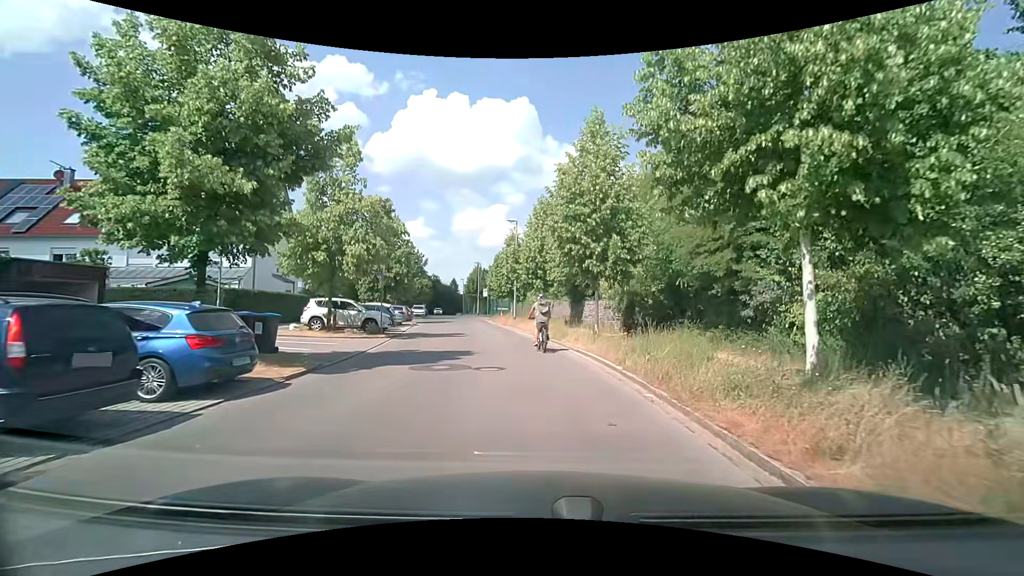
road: residential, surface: asphalt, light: Day
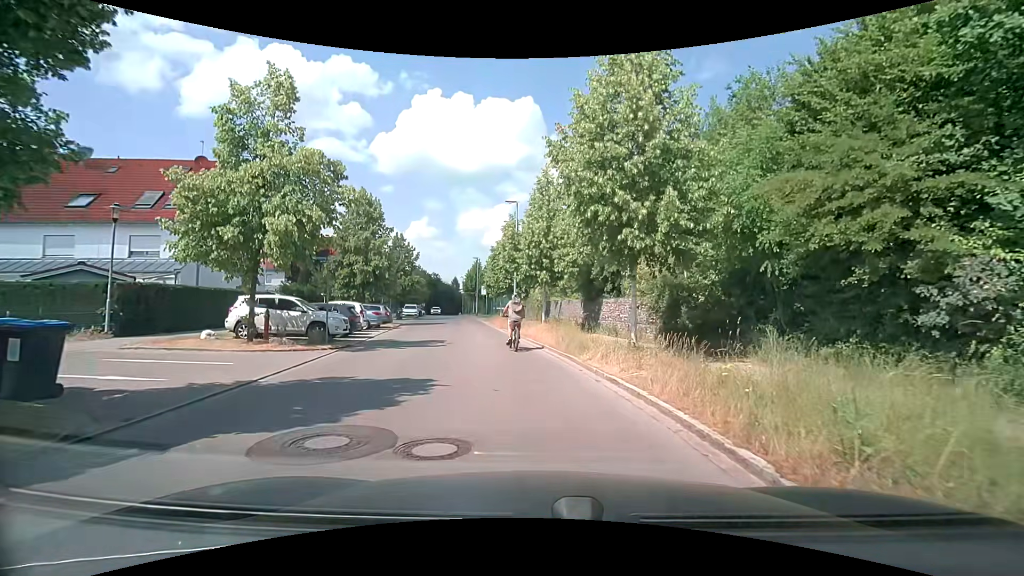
(0.0, +6.4) m; 0°
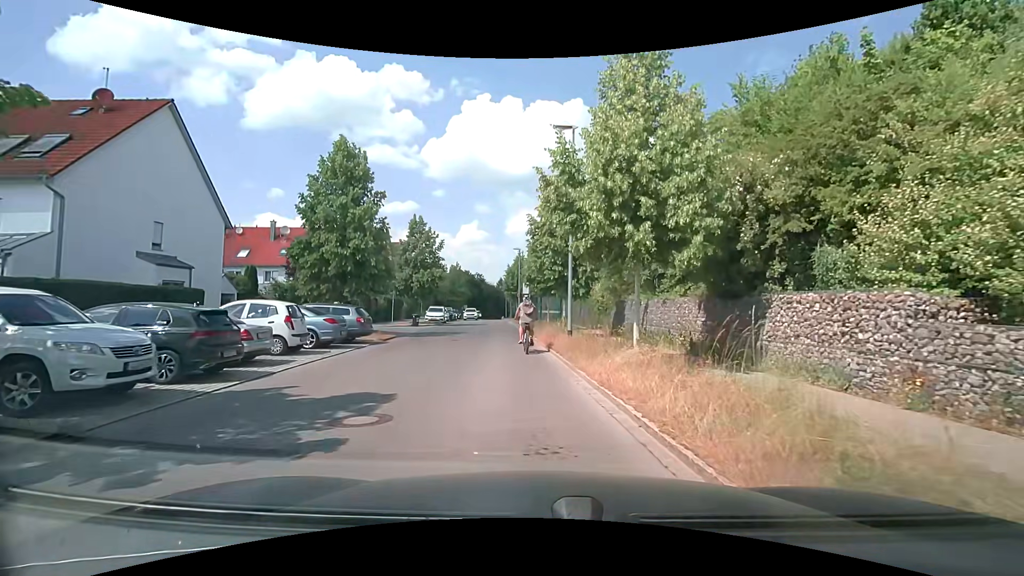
(-0.7, +12.7) m; -6°
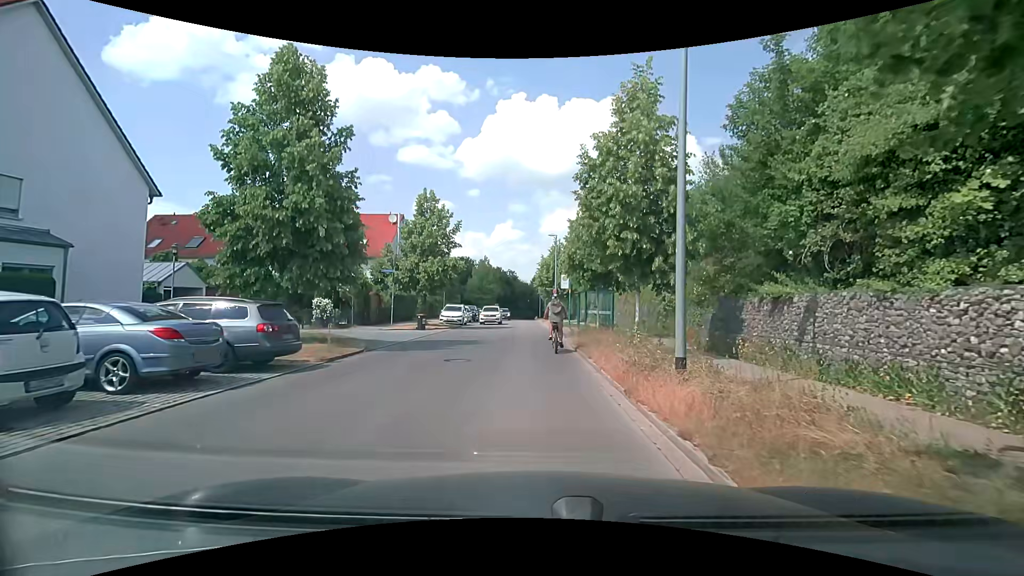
(-0.4, +9.2) m; -5°
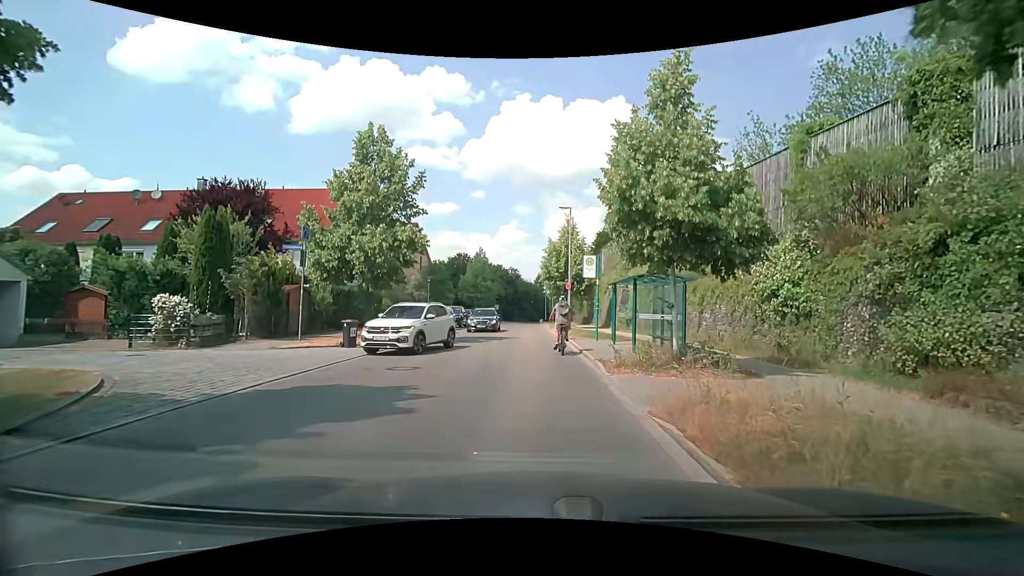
(-0.1, +12.3) m; 0°
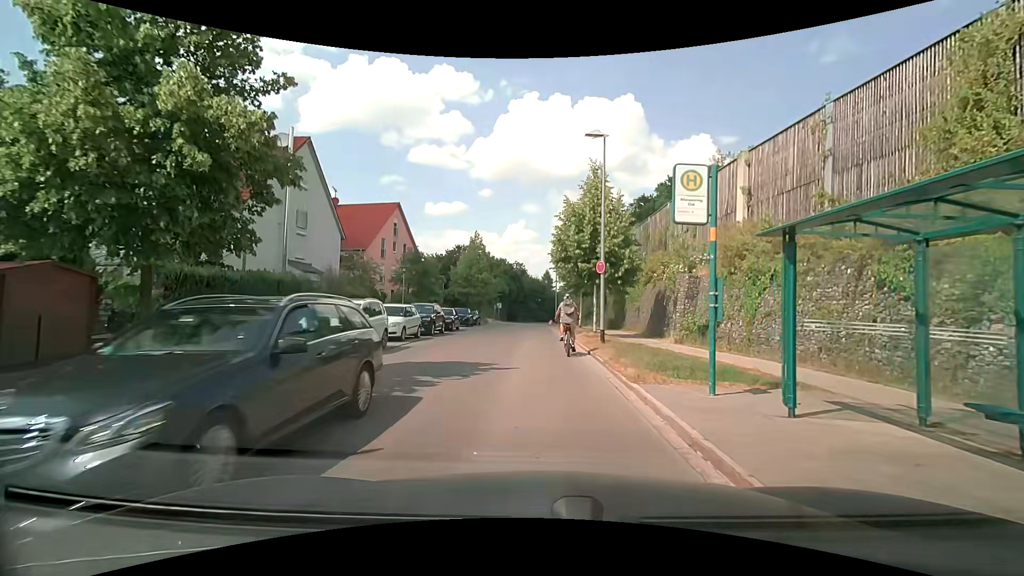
(-0.1, +12.7) m; -1°
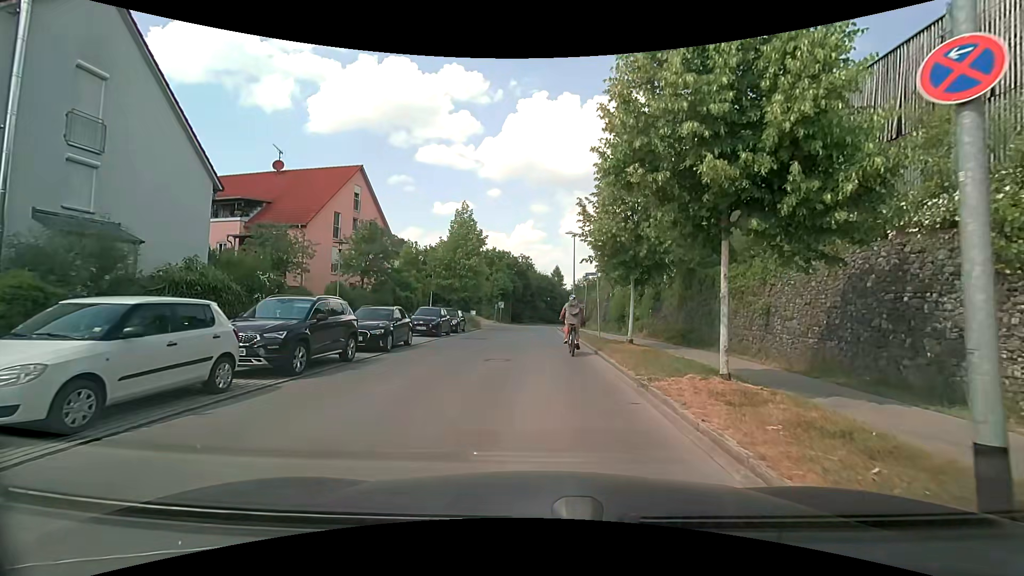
(-0.2, +14.8) m; -1°
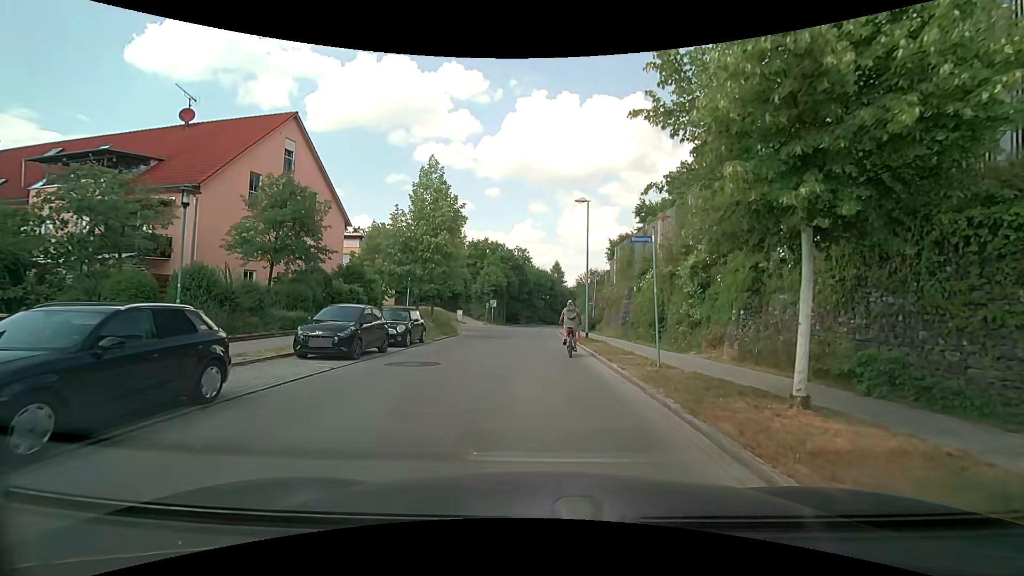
(-0.1, +11.4) m; -1°
(0, +10) (0, +20) (0, +30) (+1, +40) (+1, +50) (+1, +60) (+2, +70) (+3, +80) (+6, +89) (+14, +96) m
